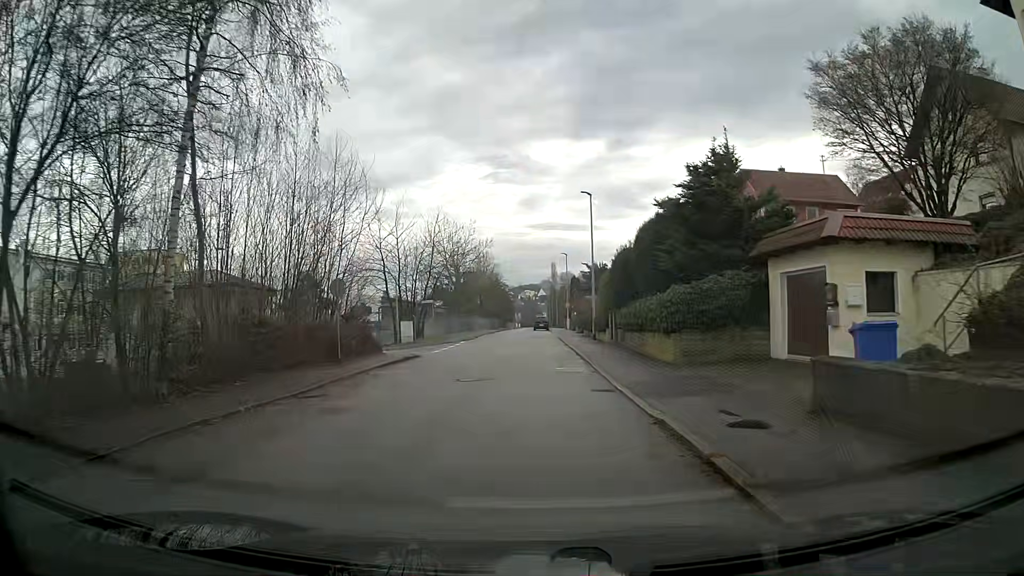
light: Day
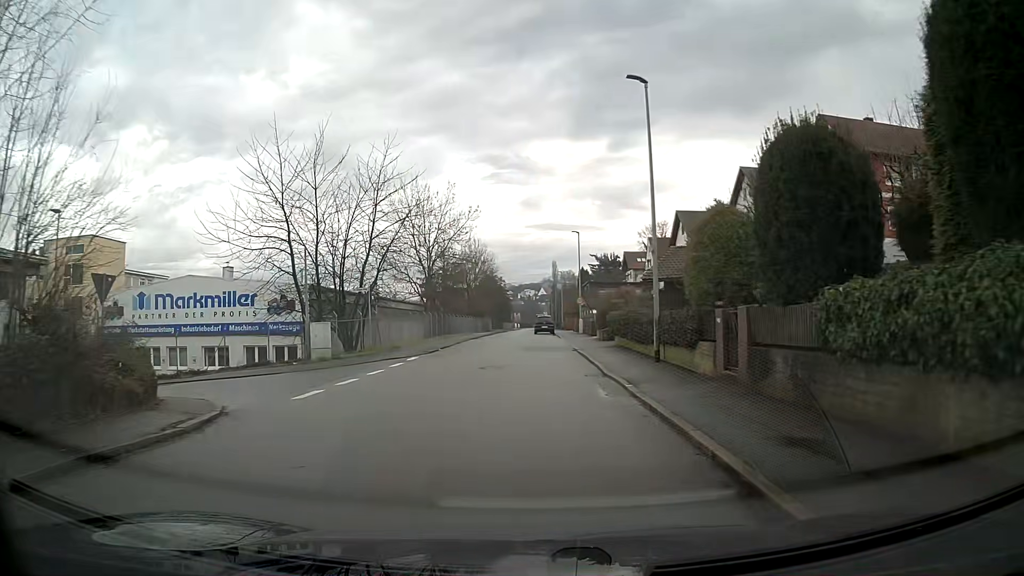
(+0.1, +18.4) m; 0°
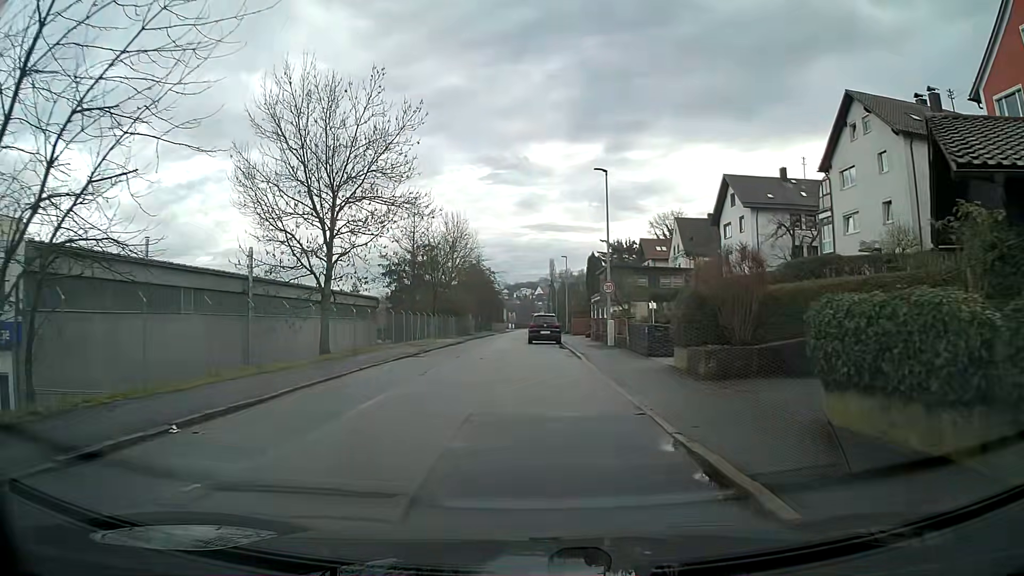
(+0.2, +23.1) m; 0°
